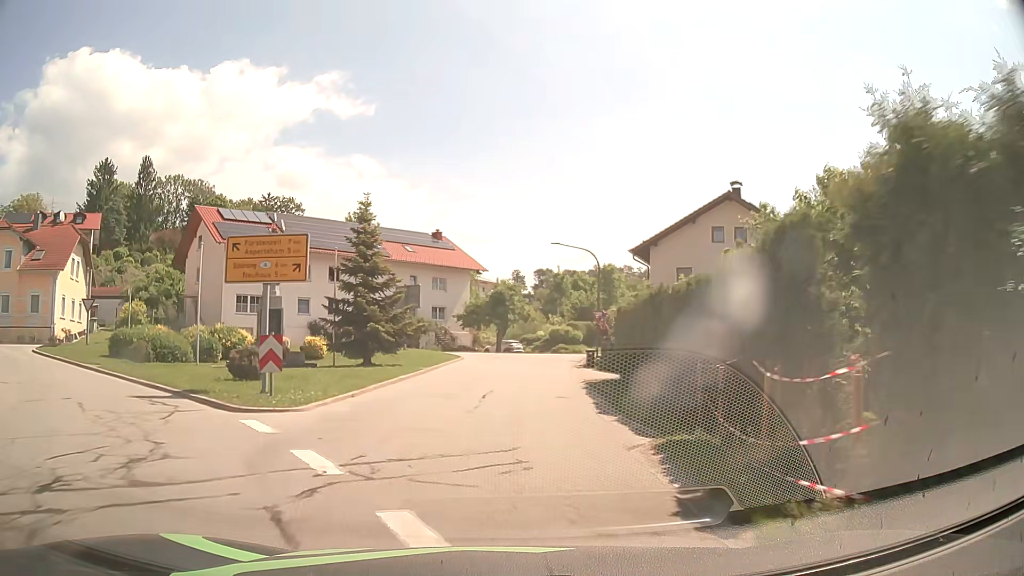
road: tertiary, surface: asphalt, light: Day
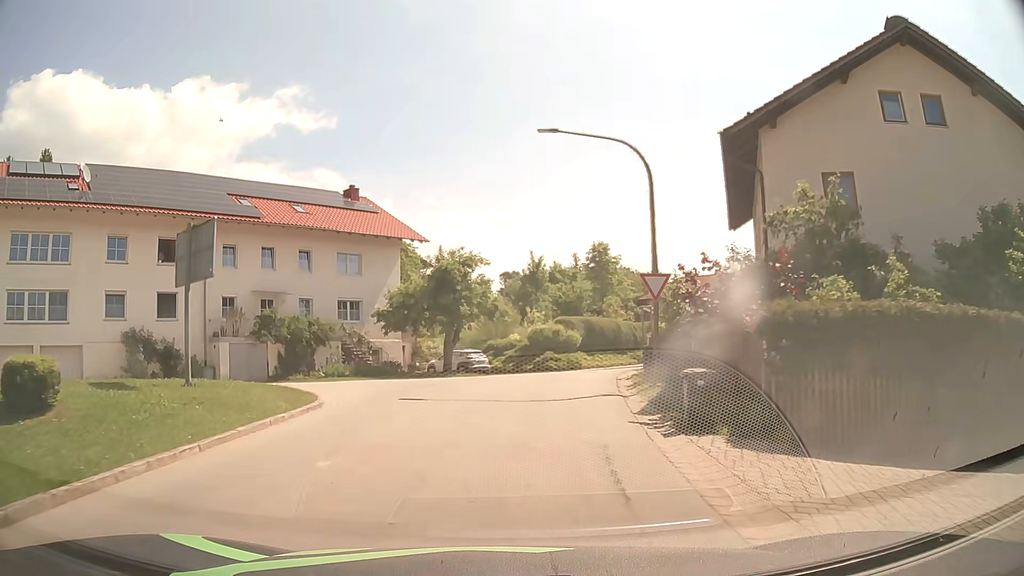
(+0.5, +23.0) m; +3°
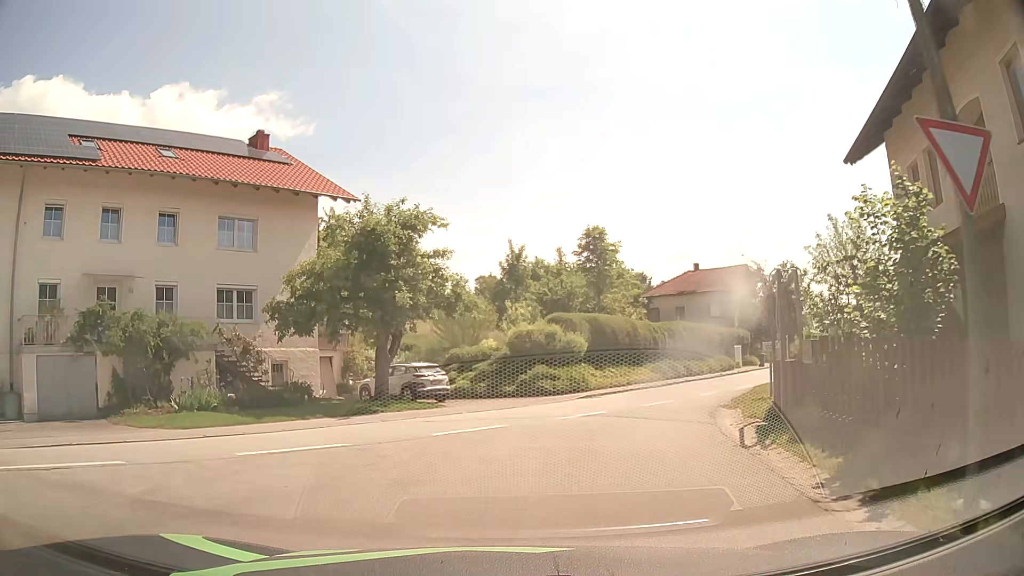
(+0.1, +13.1) m; +1°
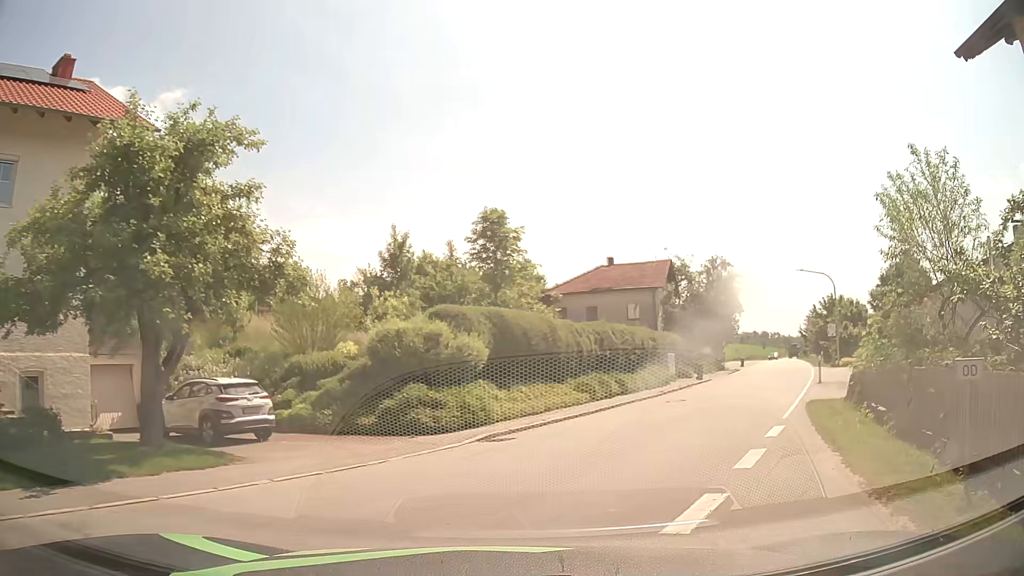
(+0.5, +9.5) m; +9°
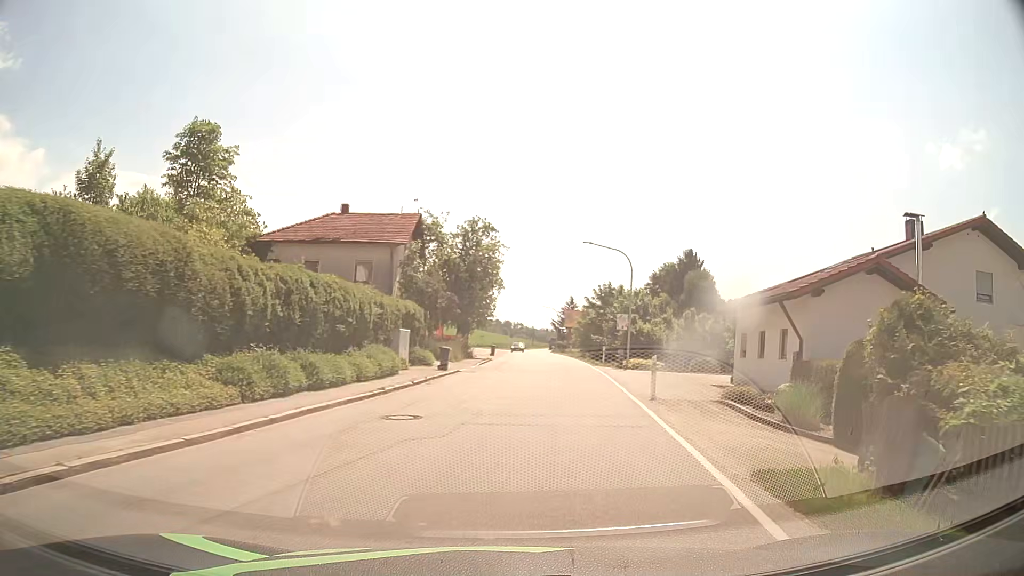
(+2.3, +11.5) m; +22°
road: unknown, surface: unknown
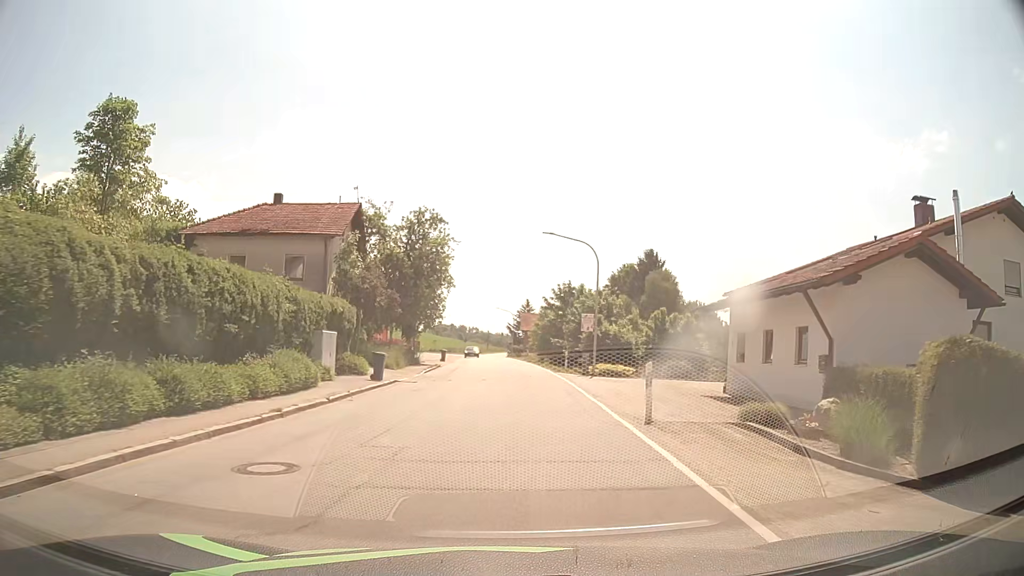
(+0.2, +4.9) m; +5°
